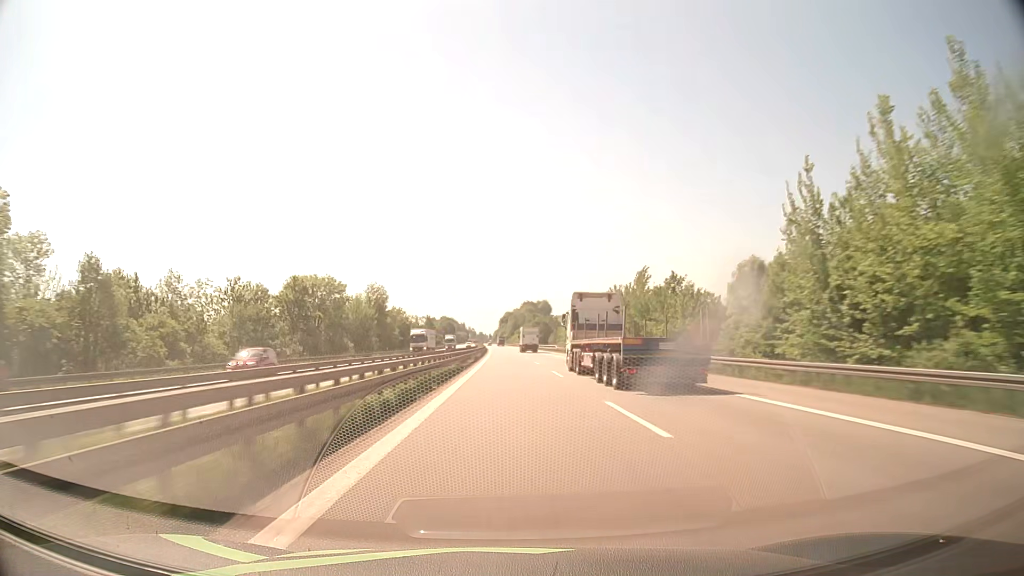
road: motorway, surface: asphalt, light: Day
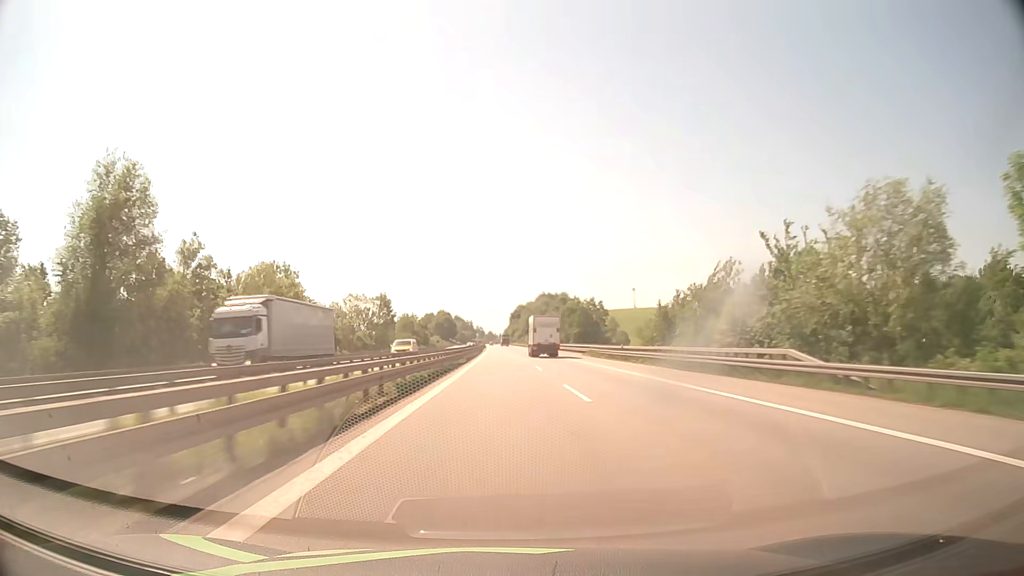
(-0.6, +101.7) m; -1°
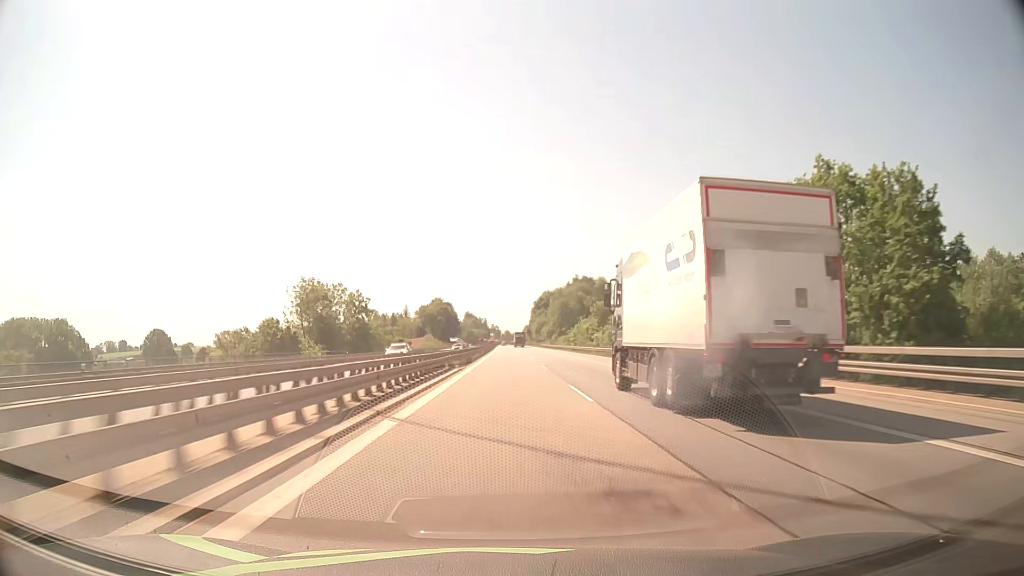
(-1.8, +126.9) m; -2°
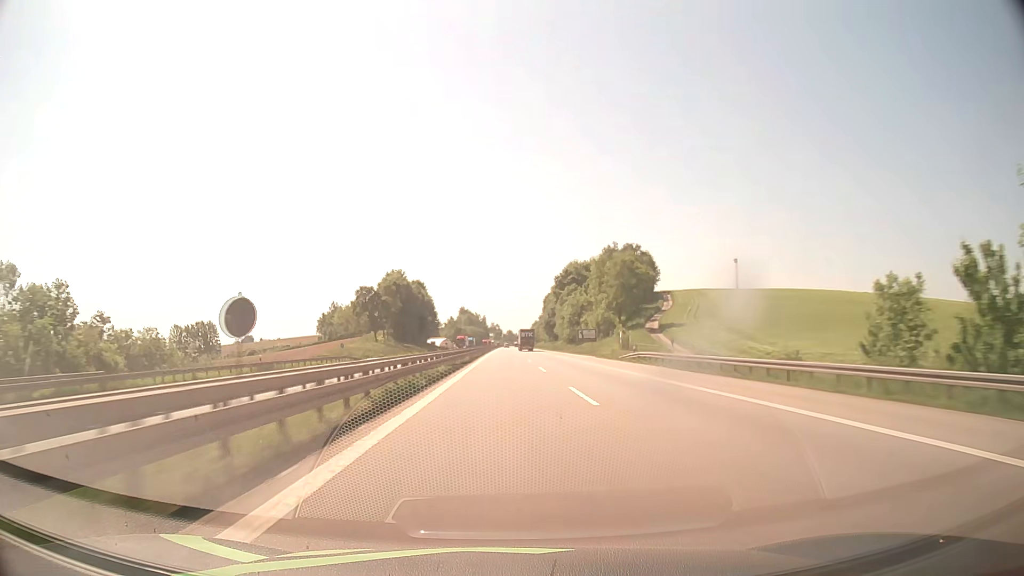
(-0.1, +127.0) m; 0°
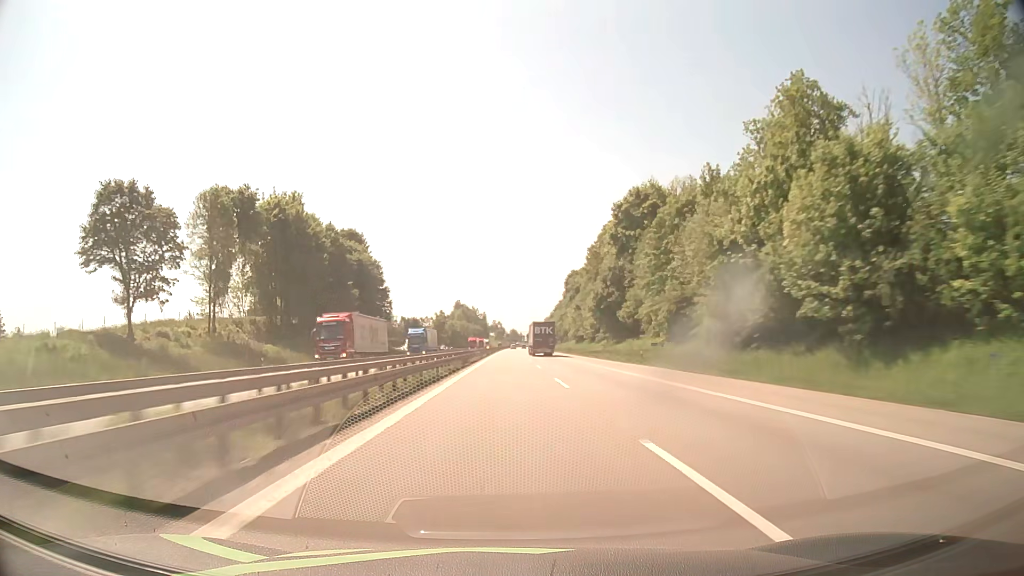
(-0.4, +101.7) m; 0°
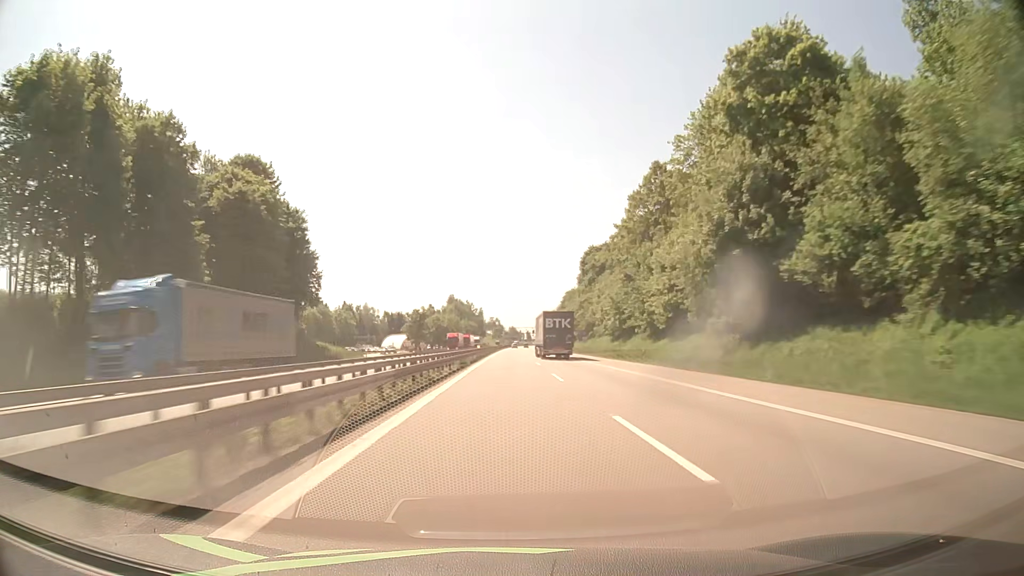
(0.0, +50.8) m; 0°
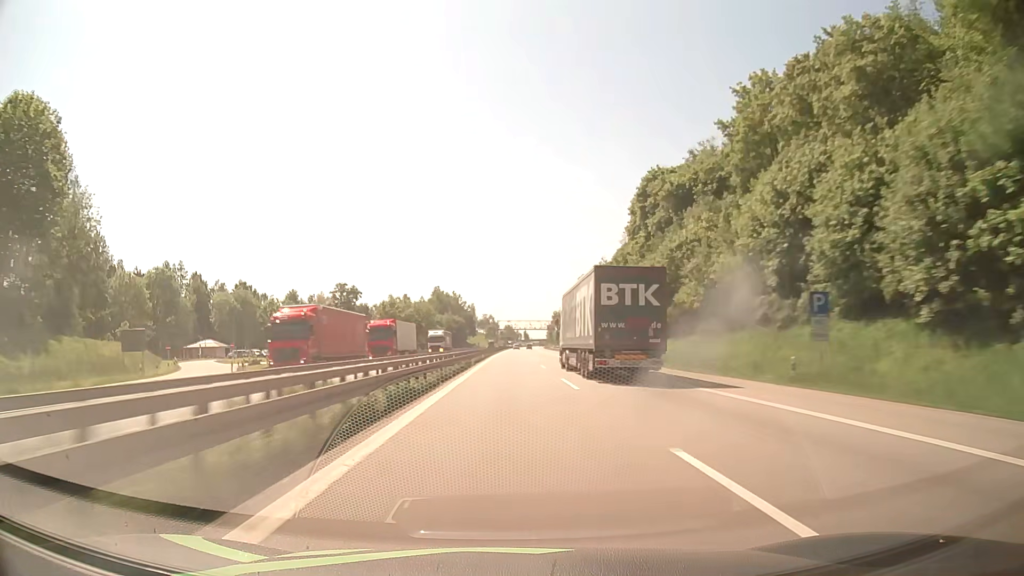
(+0.1, +76.2) m; 0°
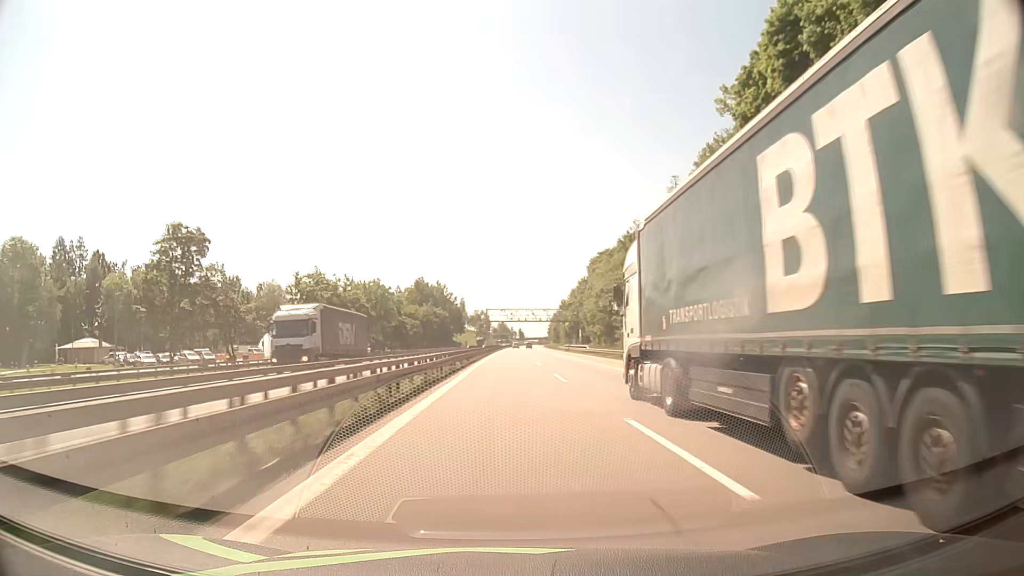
(+0.3, +50.8) m; +1°
(0, +10) (0, +20) (0, +30) (0, +40) (0, +50) (0, +60) (0, +70) (0, +80) (0, +90) (+1, +100) m
